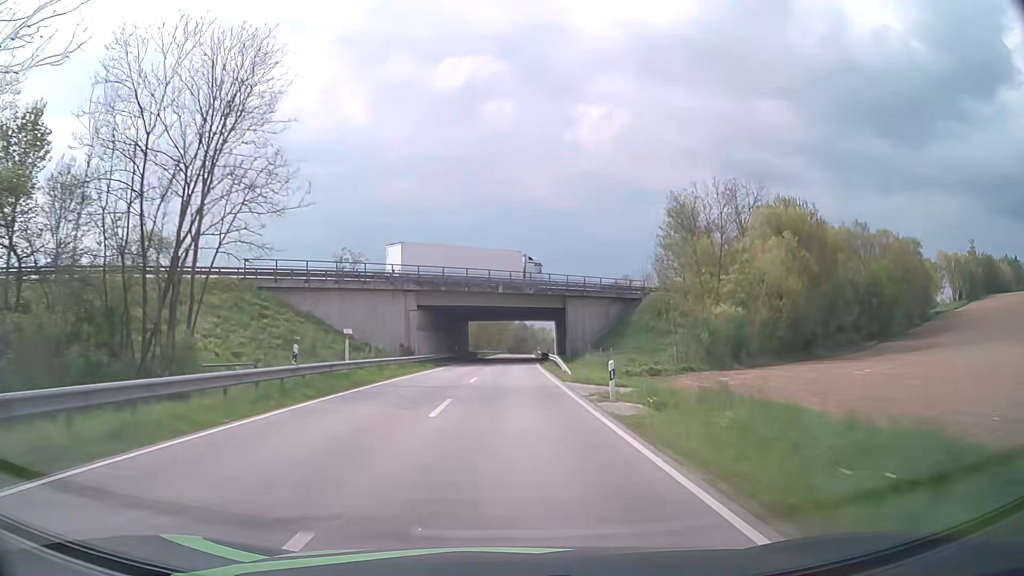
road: secondary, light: Day
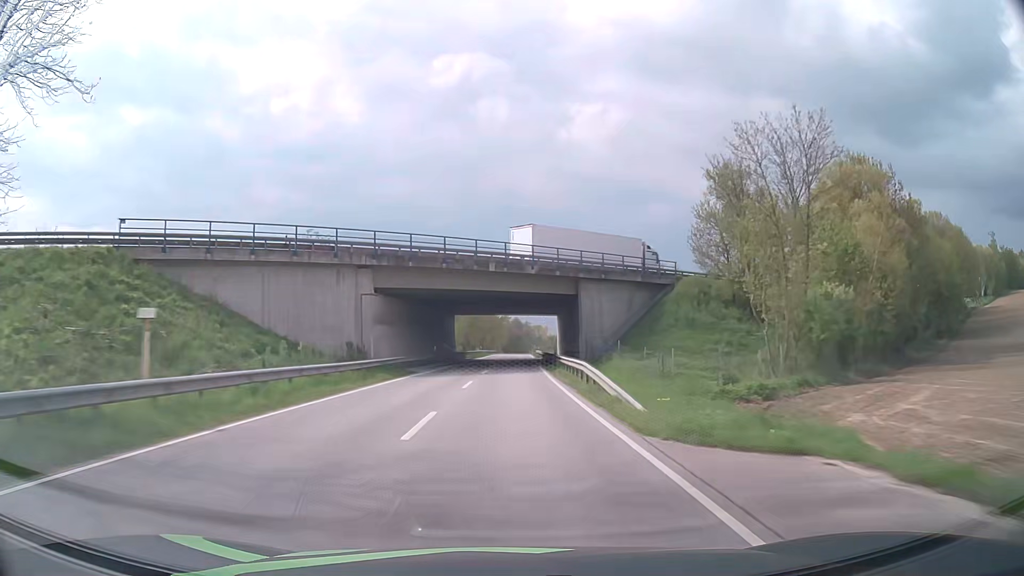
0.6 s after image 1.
(+0.1, +15.1) m; +1°
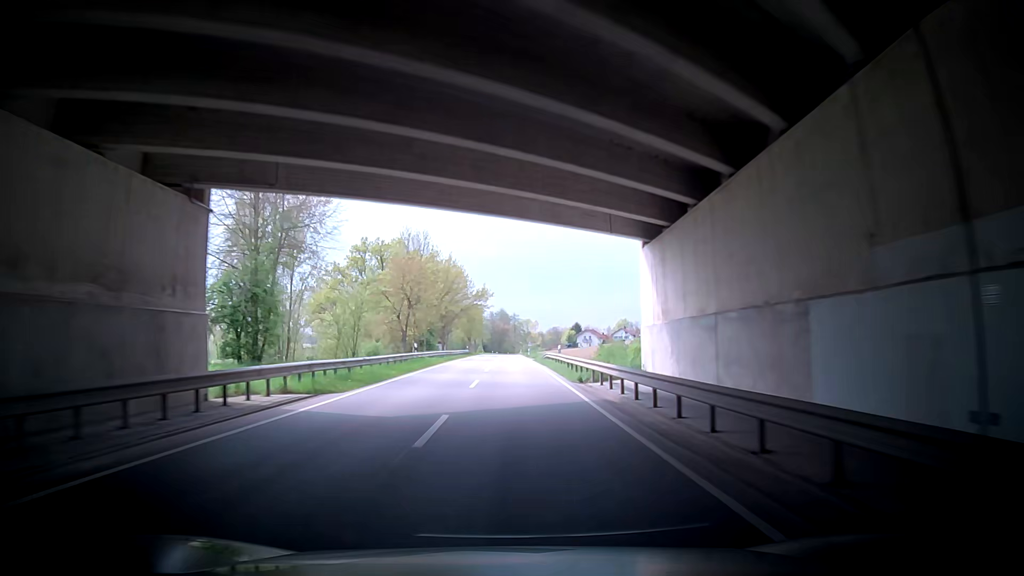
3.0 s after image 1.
(+0.7, +60.6) m; 0°
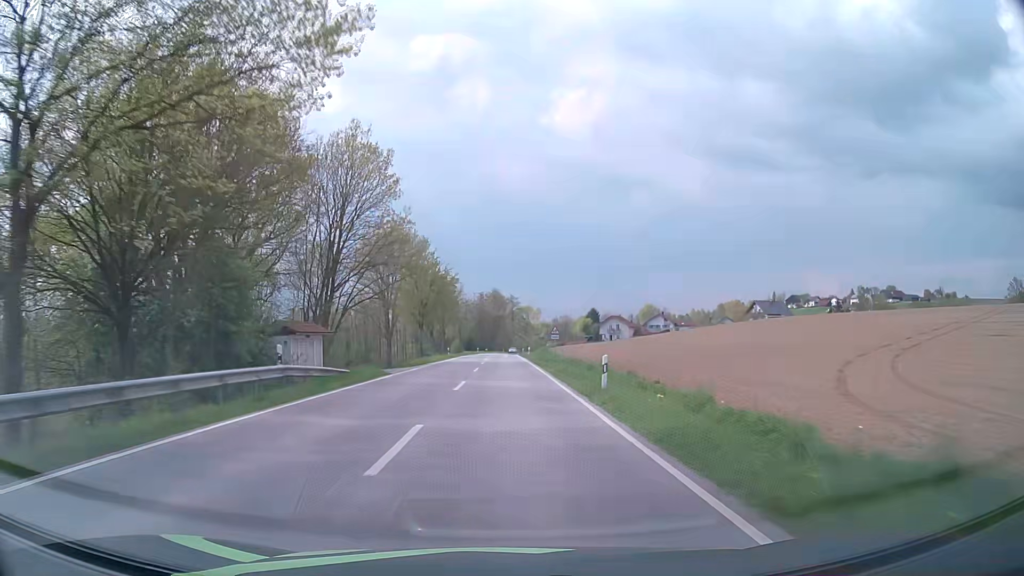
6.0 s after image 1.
(+1.3, +73.9) m; +1°
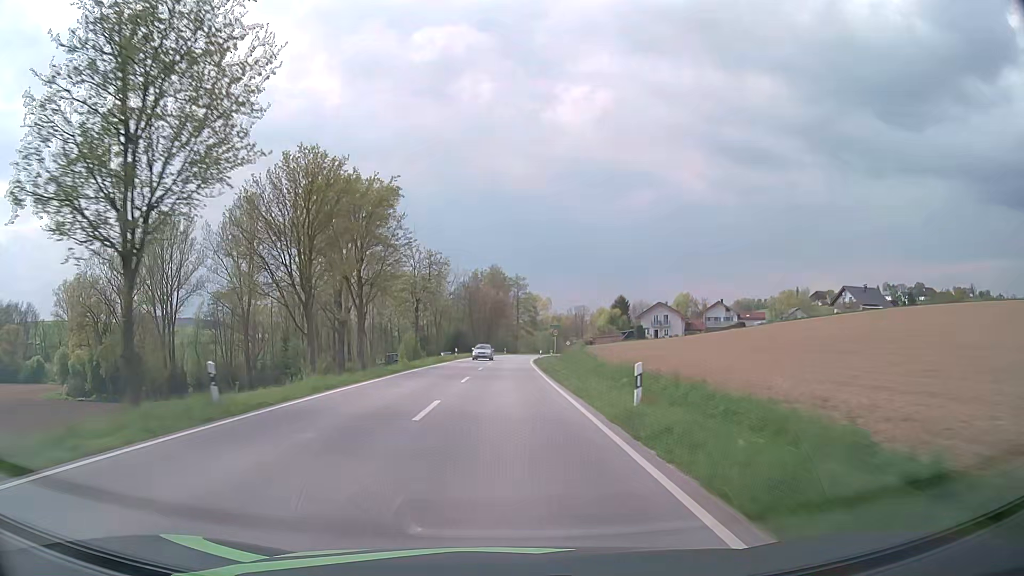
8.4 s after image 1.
(-0.2, +55.1) m; 0°
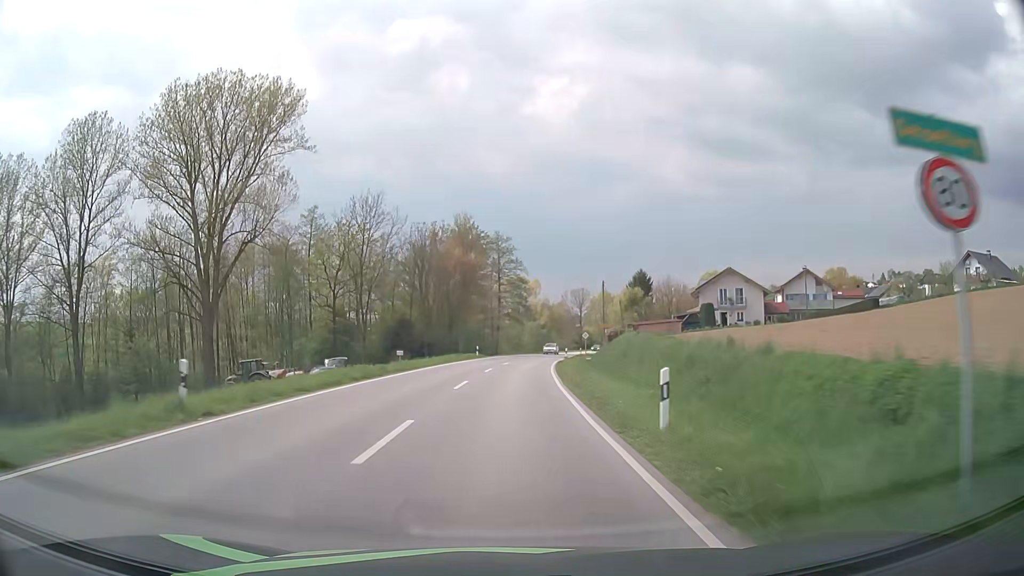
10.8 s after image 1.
(+0.5, +52.4) m; +1°
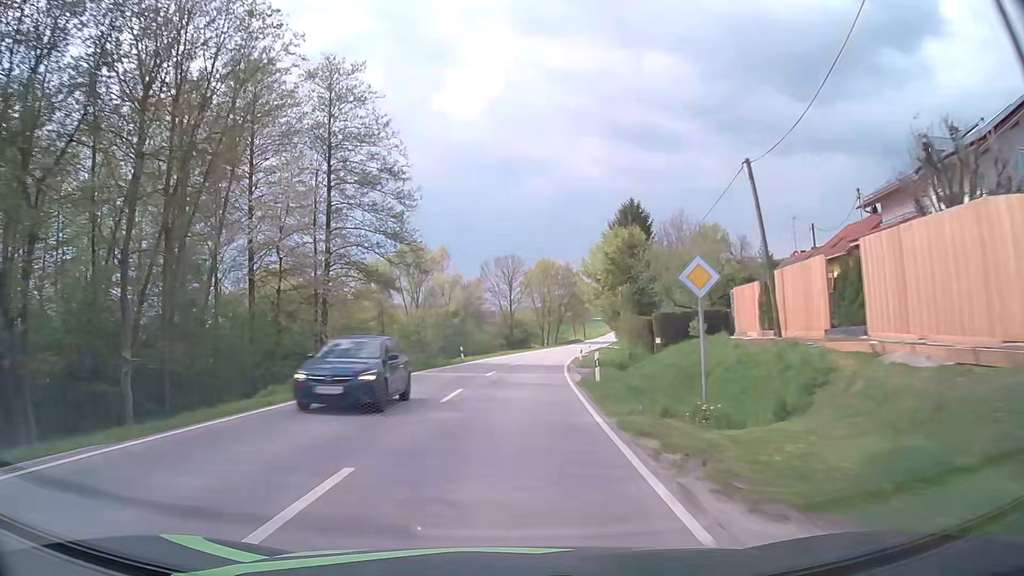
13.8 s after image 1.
(+4.0, +63.9) m; +7°
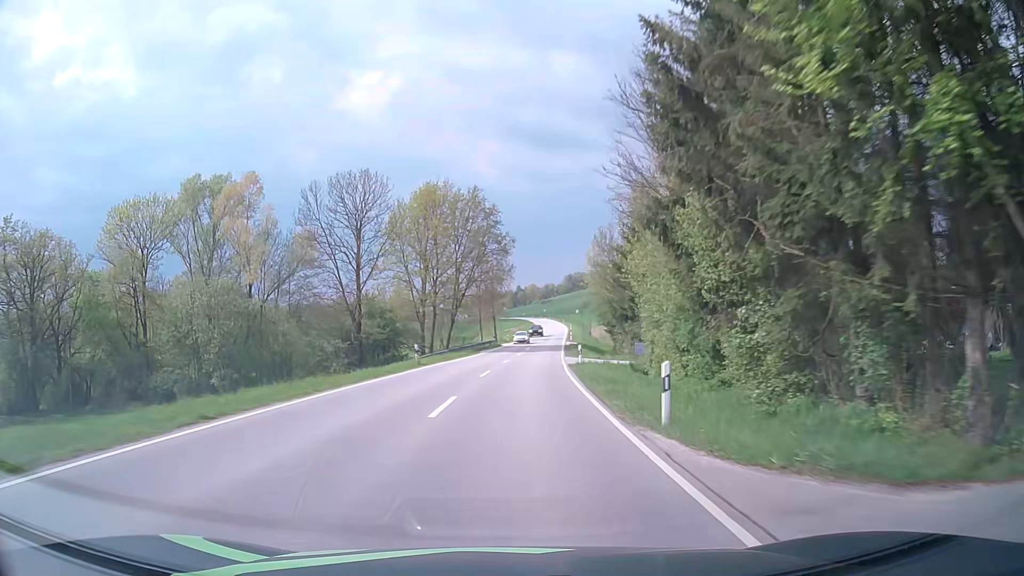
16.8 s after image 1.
(+4.7, +63.1) m; +8°
(0, +10) (+1, +20) (+1, +30) (+2, +40) (+3, +50) (+4, +60) (+5, +70) (+6, +80) (+7, +90) (+8, +100) m
